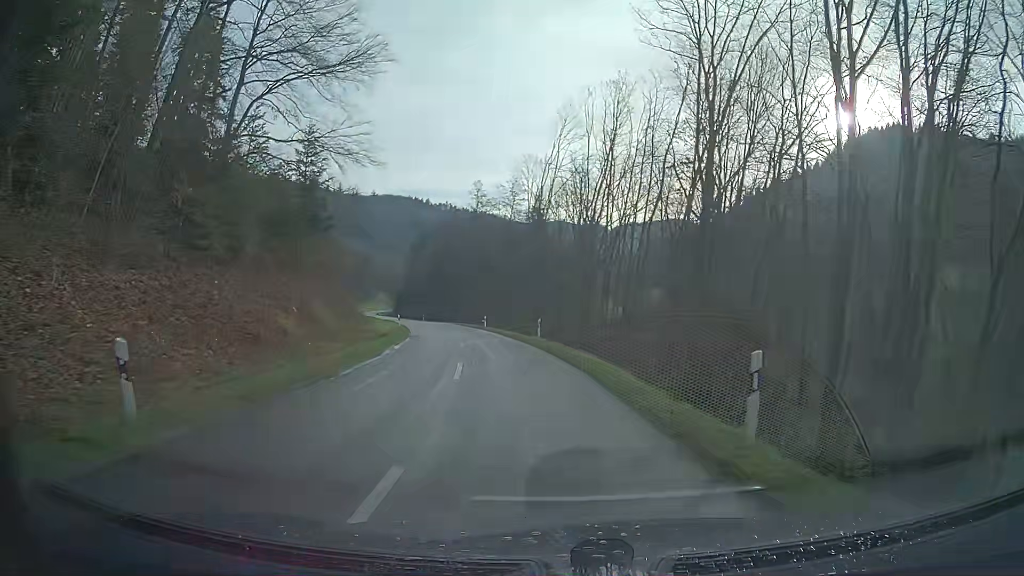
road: tertiary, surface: asphalt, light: Day
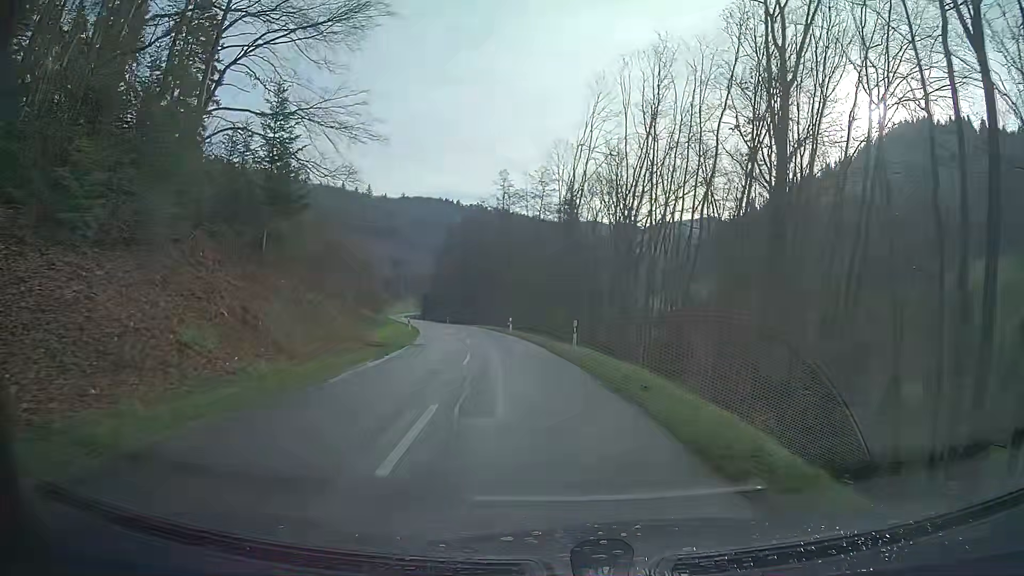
(-0.2, +8.1) m; -3°
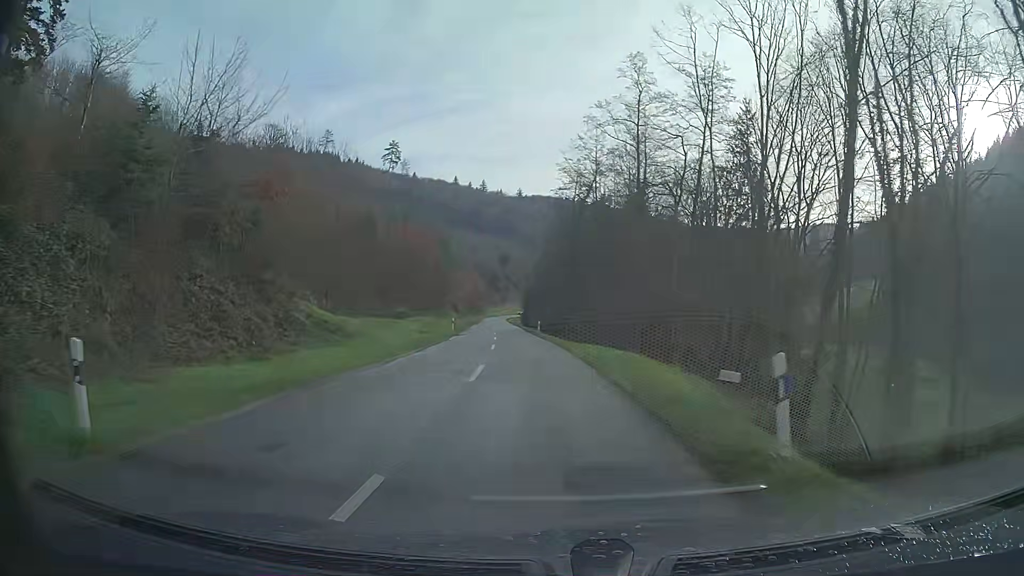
(-3.5, +40.8) m; -9°
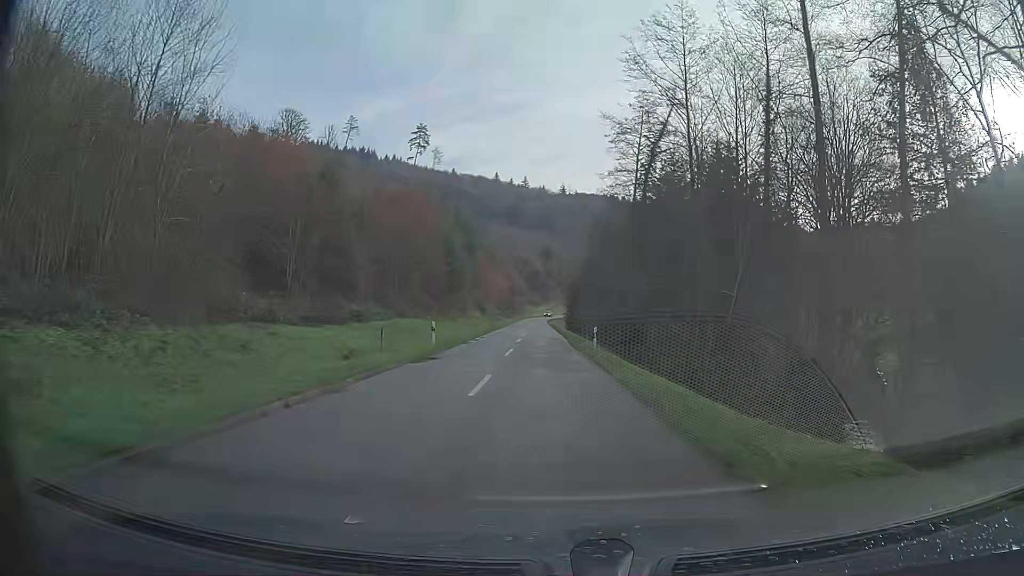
(-0.9, +25.5) m; -3°
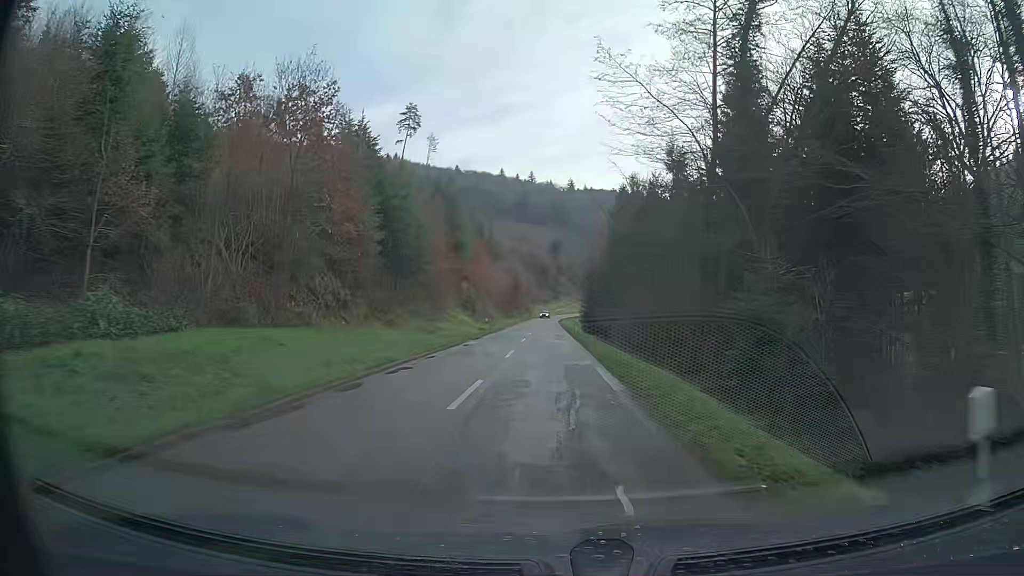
(-0.4, +26.2) m; -1°
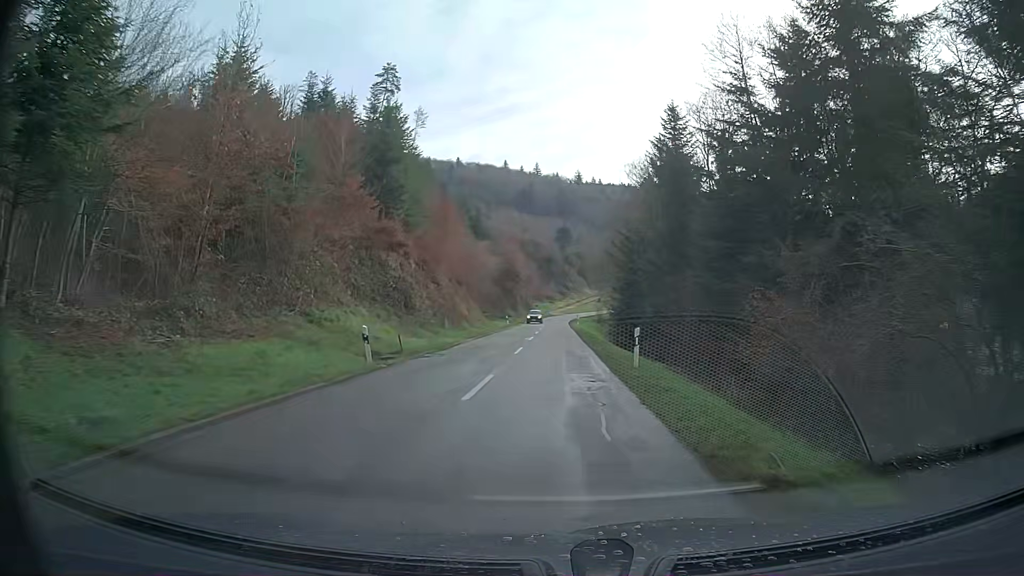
(0.0, +35.1) m; 0°
